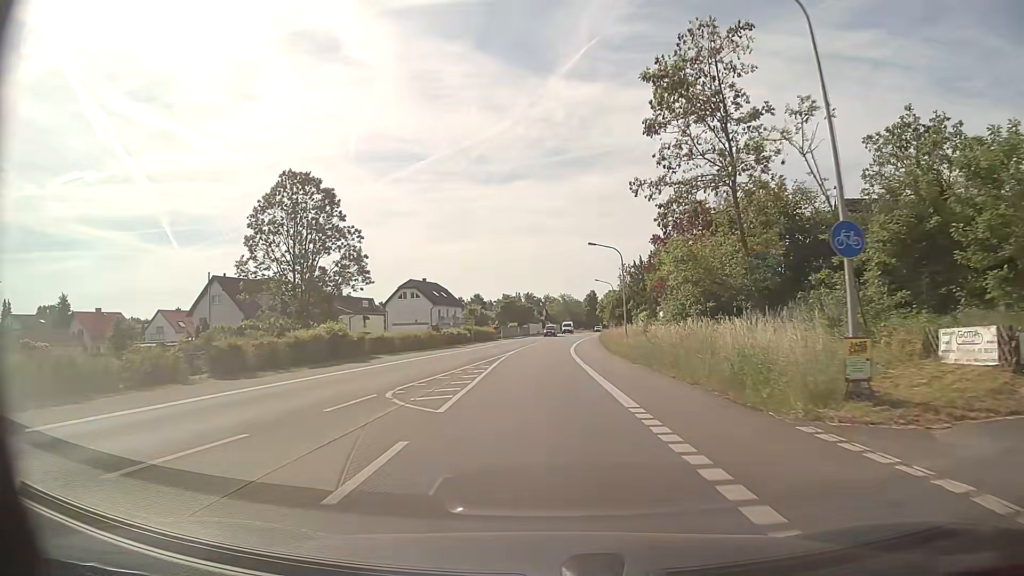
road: primary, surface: asphalt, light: Day
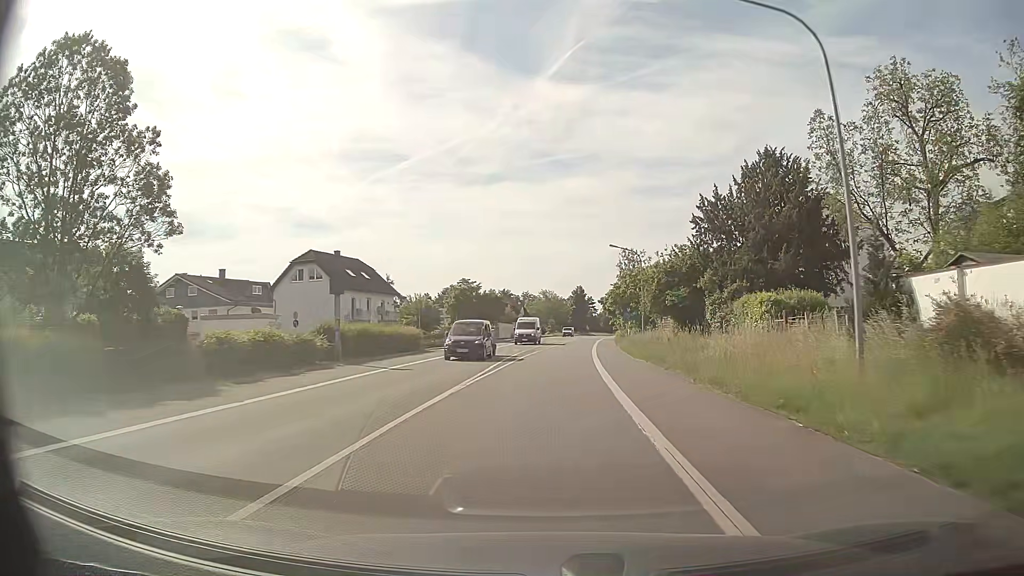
(+0.1, +39.6) m; +1°
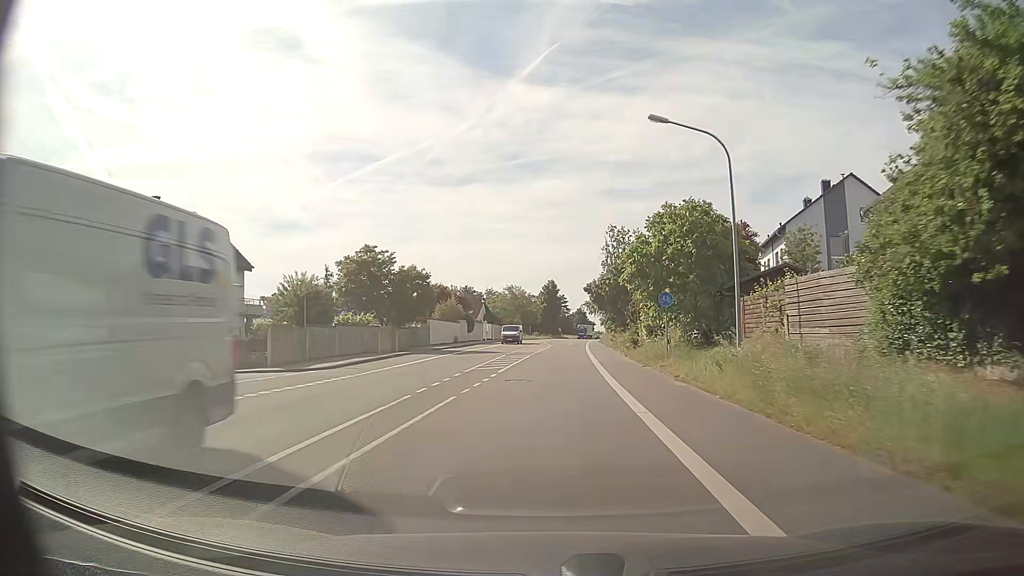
(+0.9, +31.8) m; +3°
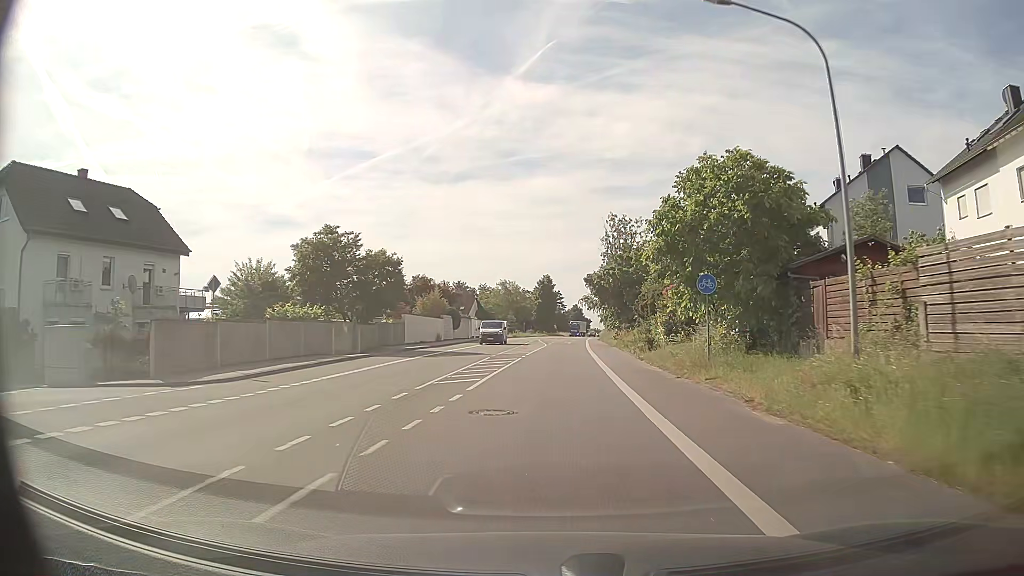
(0.0, +8.0) m; 0°
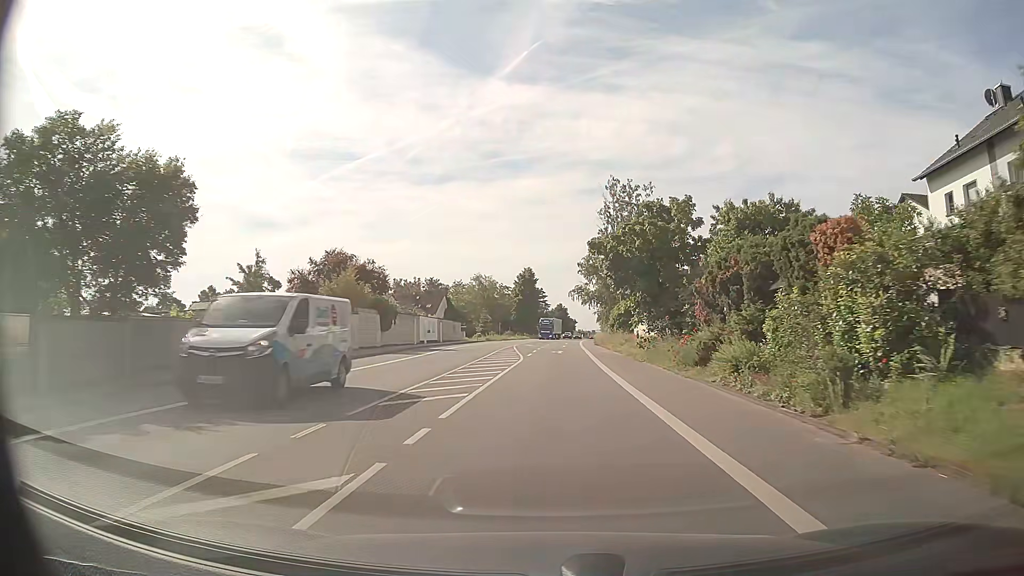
(+0.3, +23.9) m; +2°
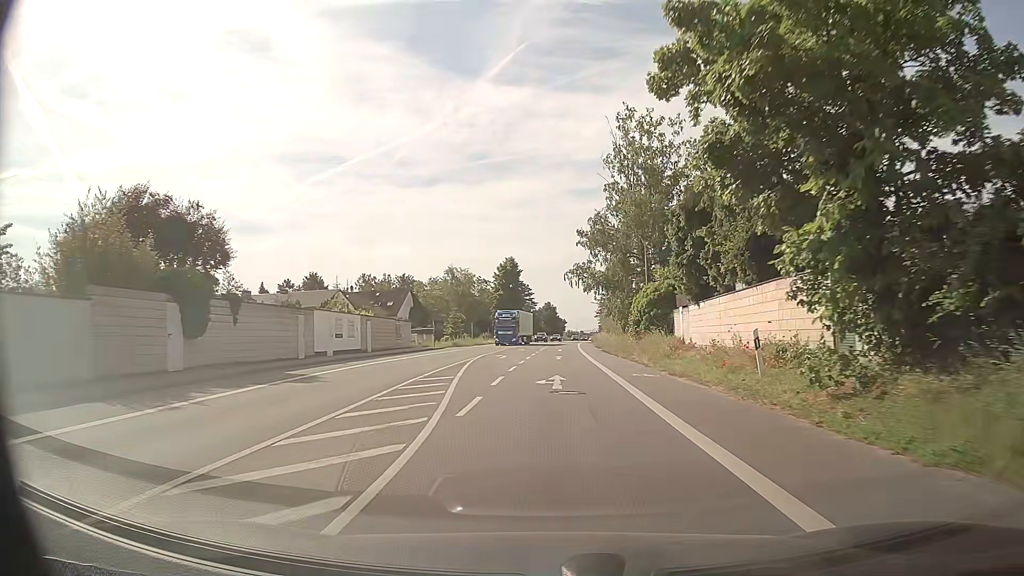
(+0.3, +23.9) m; +1°
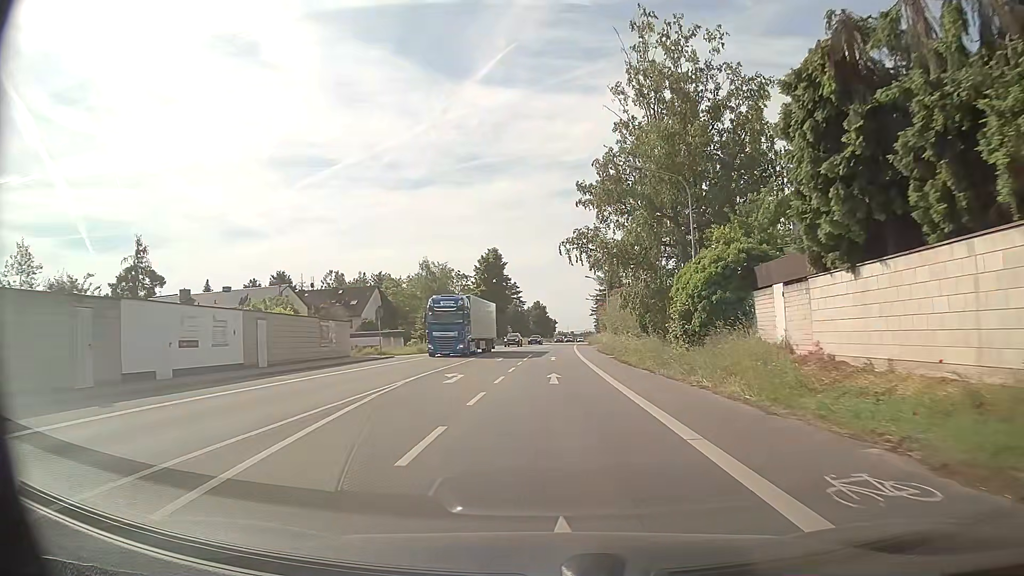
(+0.2, +15.9) m; +1°
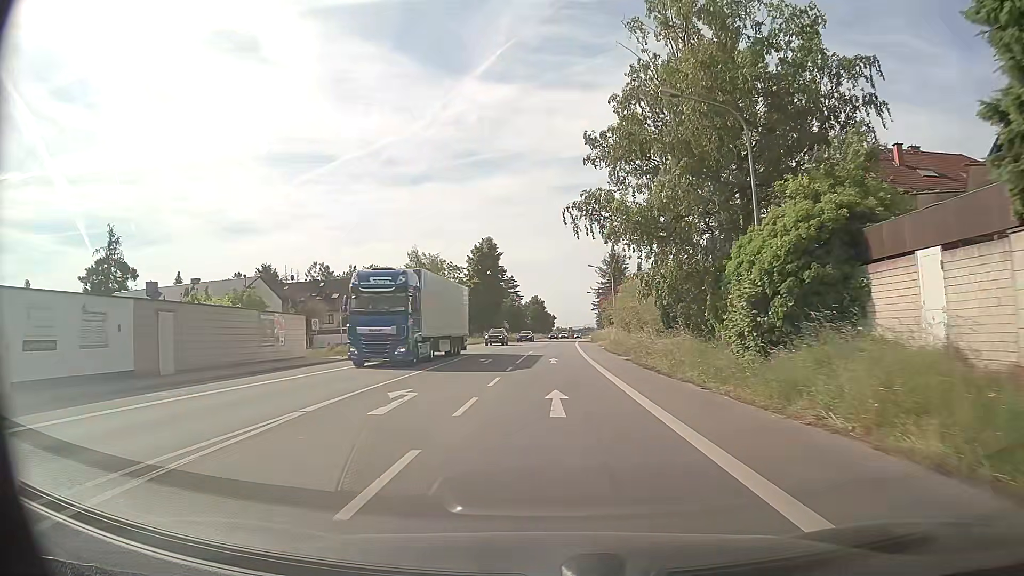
(0.0, +8.0) m; 0°
(0, +10) (0, +20) (0, +30) (0, +40) (+1, +50) (+1, +60) (+1, +70) (+2, +80) (+2, +90) (+3, +100) m
